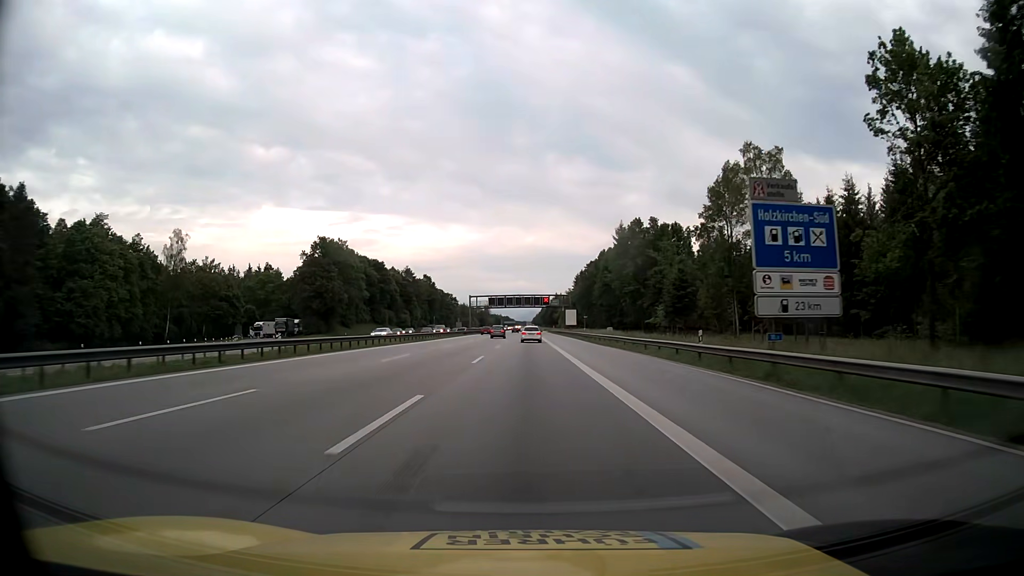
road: motorway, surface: asphalt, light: Day
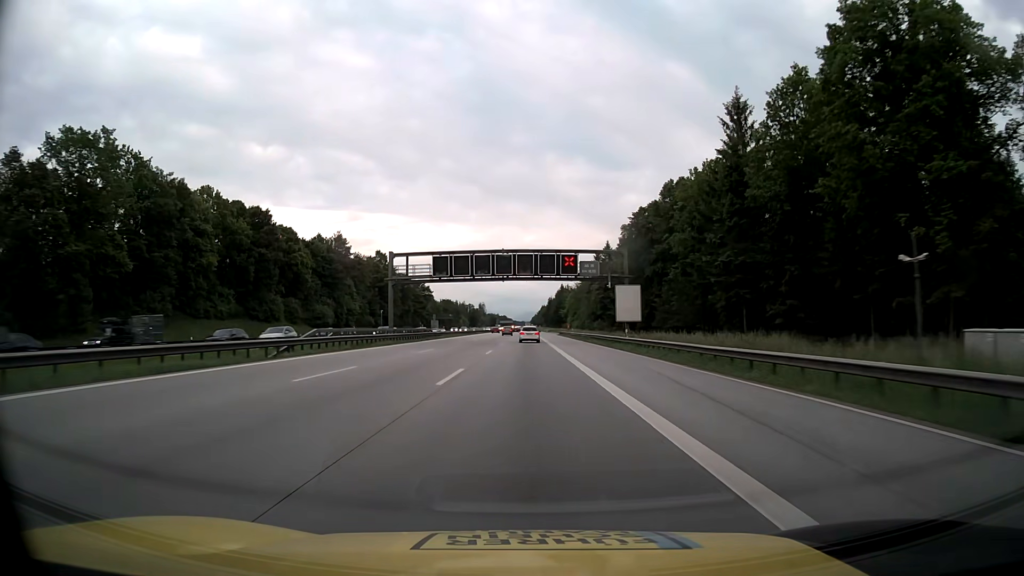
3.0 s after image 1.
(+0.1, +81.8) m; 0°
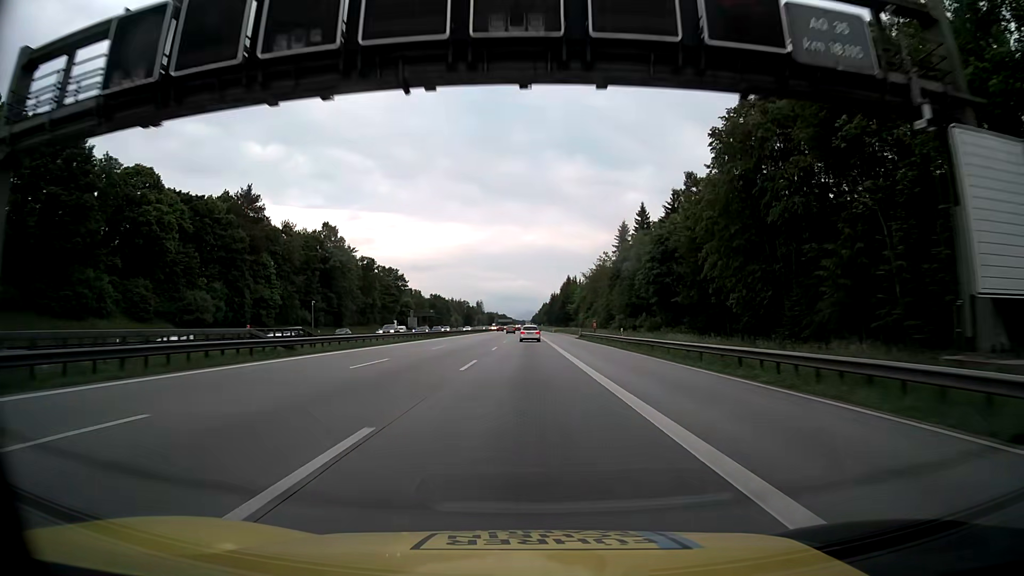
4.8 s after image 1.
(0.0, +49.1) m; 0°
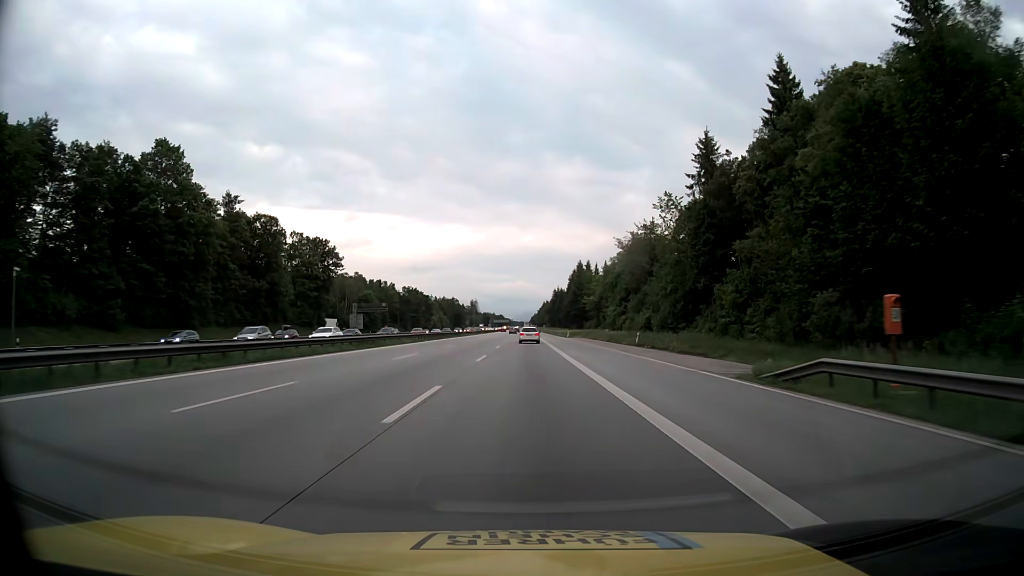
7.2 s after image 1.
(+0.1, +65.5) m; 0°
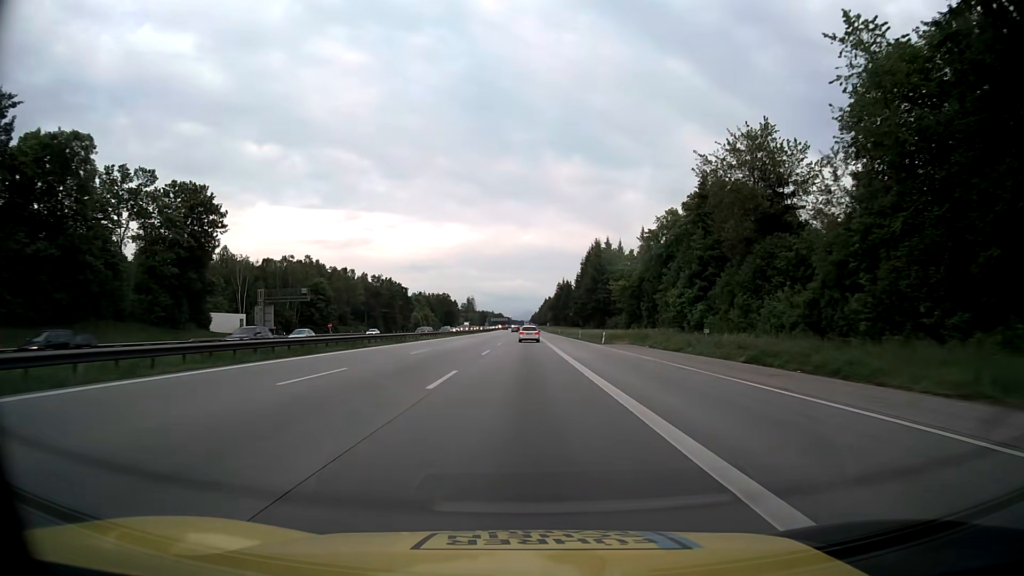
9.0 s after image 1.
(0.0, +49.1) m; 0°
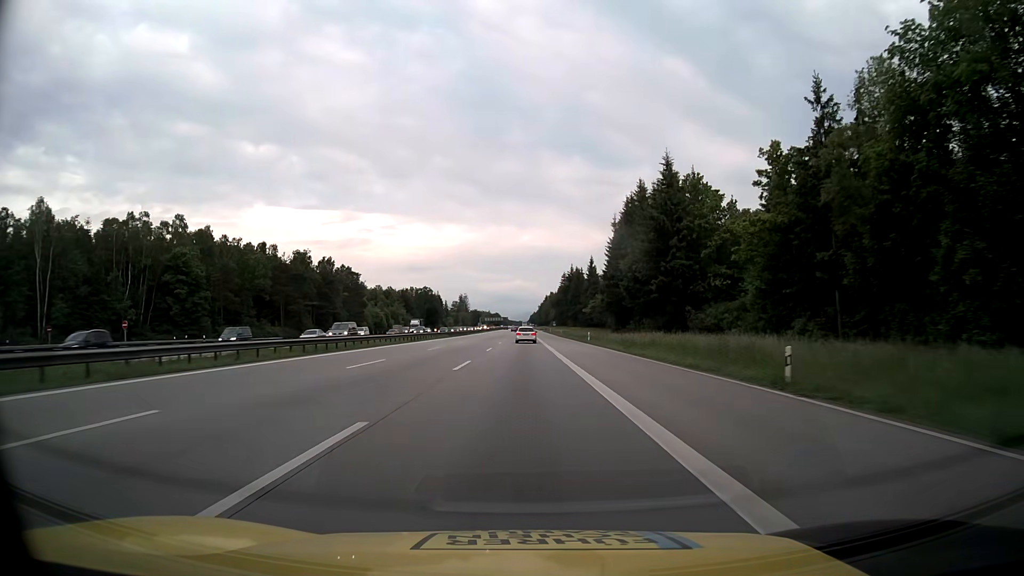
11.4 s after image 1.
(0.0, +65.5) m; 0°
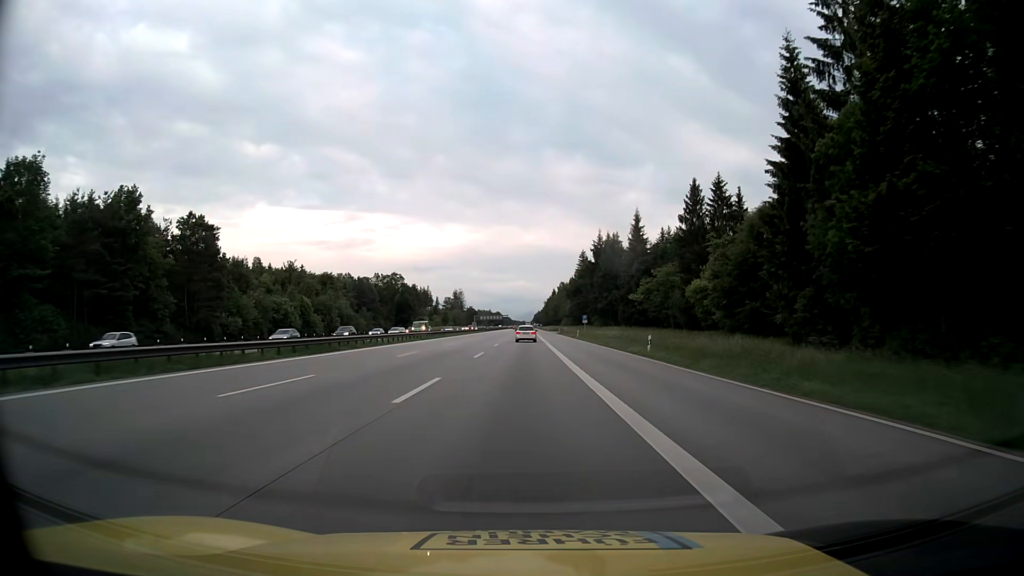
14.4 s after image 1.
(-0.1, +81.7) m; 0°
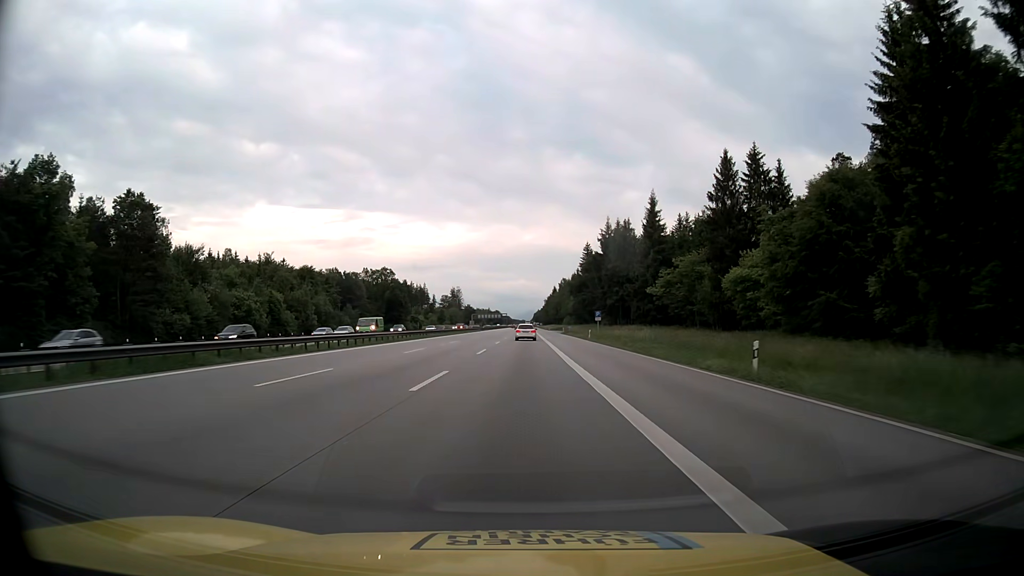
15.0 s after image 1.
(0.0, +16.3) m; 0°
(0, +10) (0, +20) (0, +30) (0, +40) (0, +50) (0, +60) (0, +70) (0, +80) (0, +90) (0, +100) m
